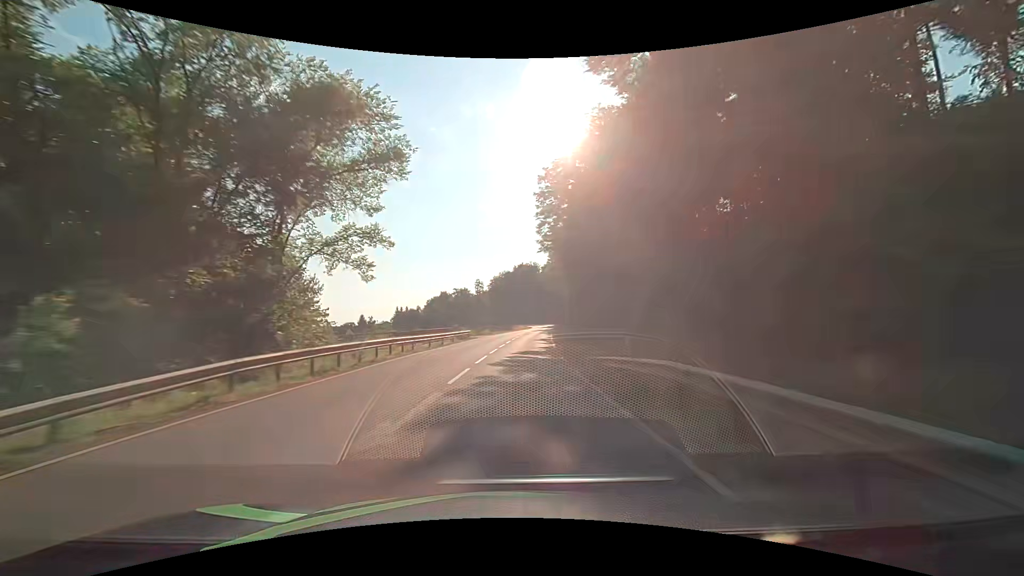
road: secondary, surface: asphalt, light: Day
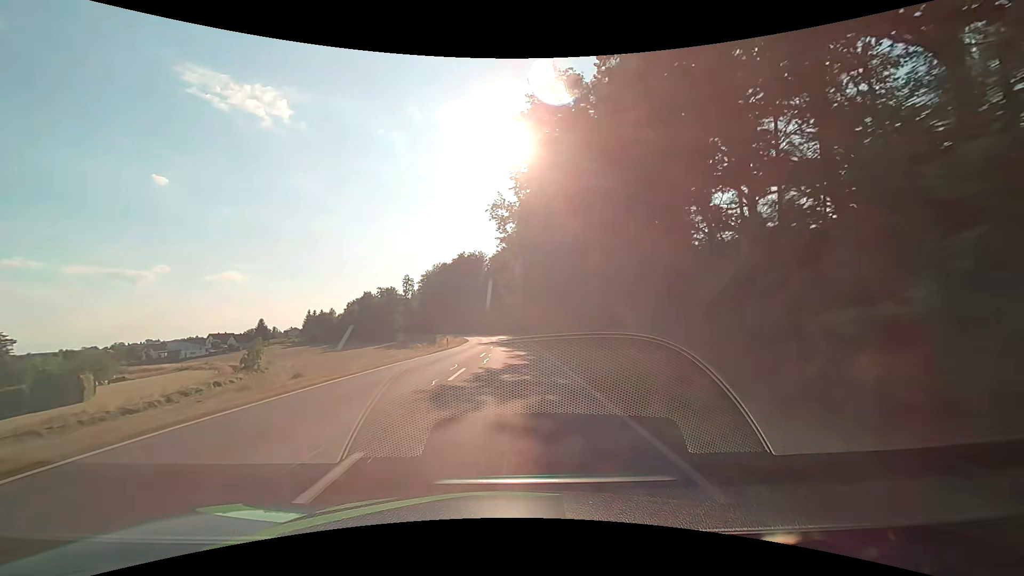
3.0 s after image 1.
(+4.5, +70.0) m; +6°
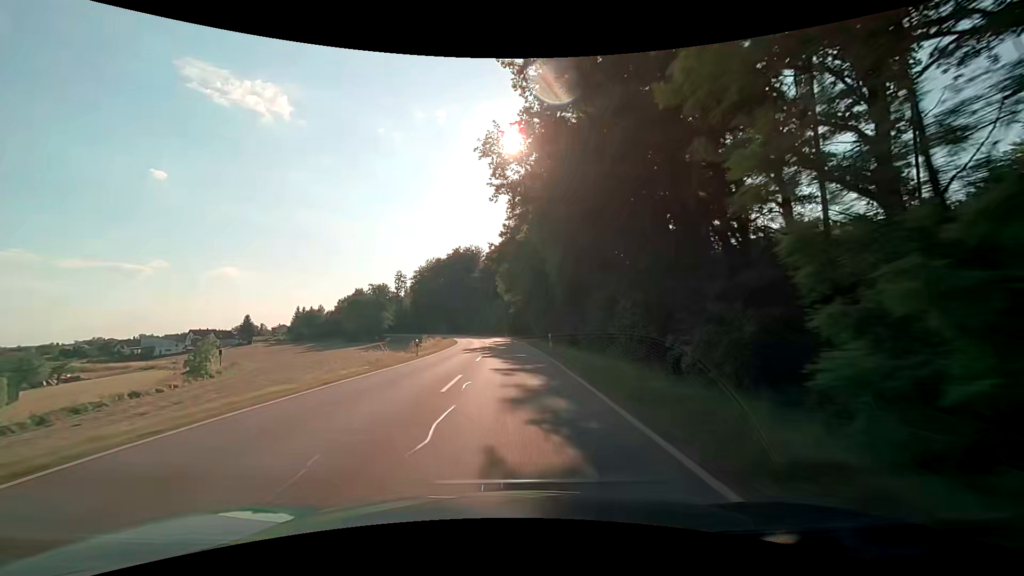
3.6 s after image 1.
(0.0, +14.1) m; 0°
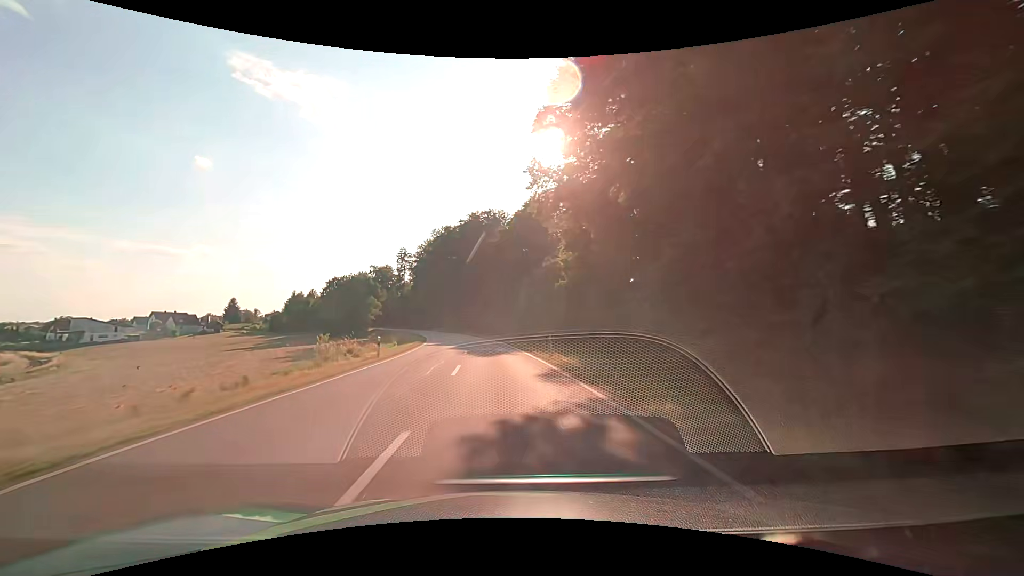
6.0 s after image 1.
(-0.9, +56.5) m; -3°
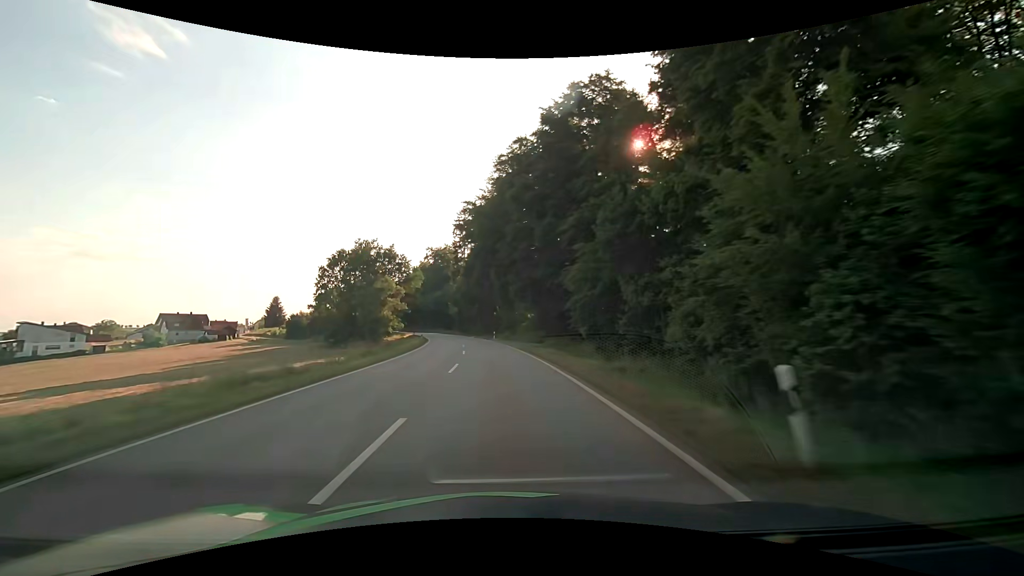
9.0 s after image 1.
(-6.2, +70.5) m; -10°
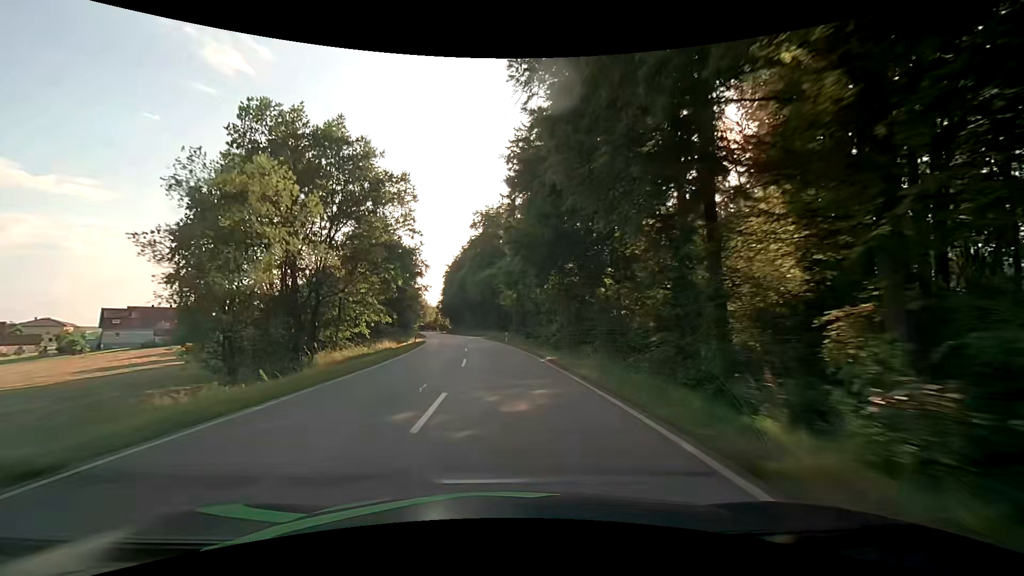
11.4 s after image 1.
(-4.3, +56.5) m; -8°
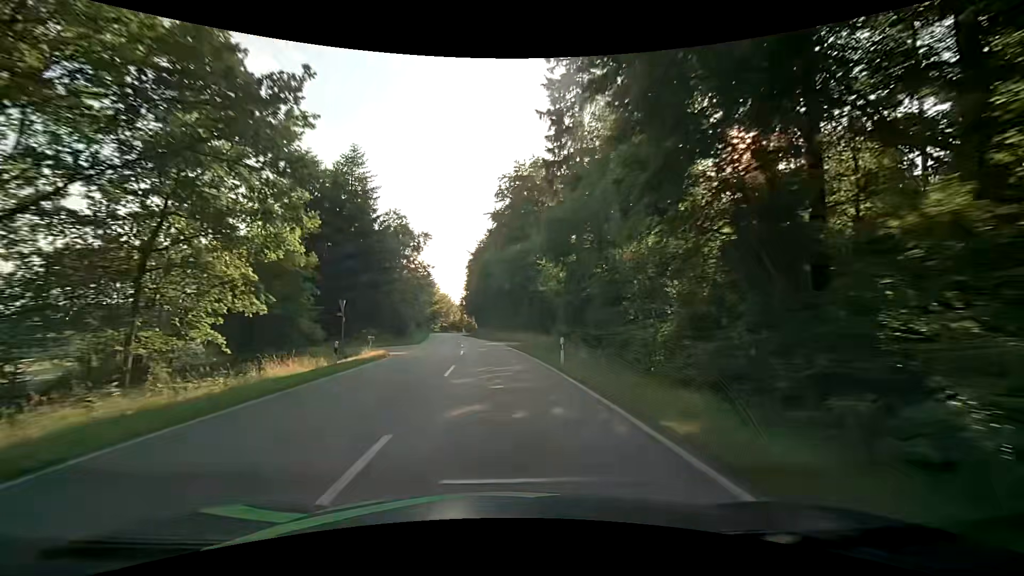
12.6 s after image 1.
(-0.8, +28.3) m; -4°
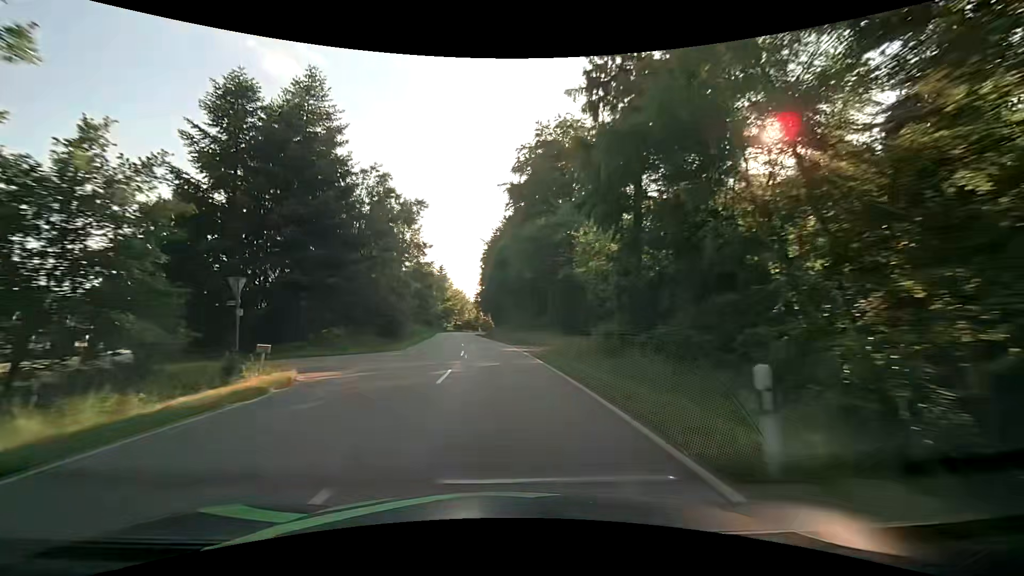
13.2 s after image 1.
(-0.2, +14.0) m; -2°
(0, +10) (-1, +20) (-1, +30) (-2, +40) (-3, +50) (-4, +60) (-5, +70) (-6, +80) (-7, +90) (-8, +100) m
